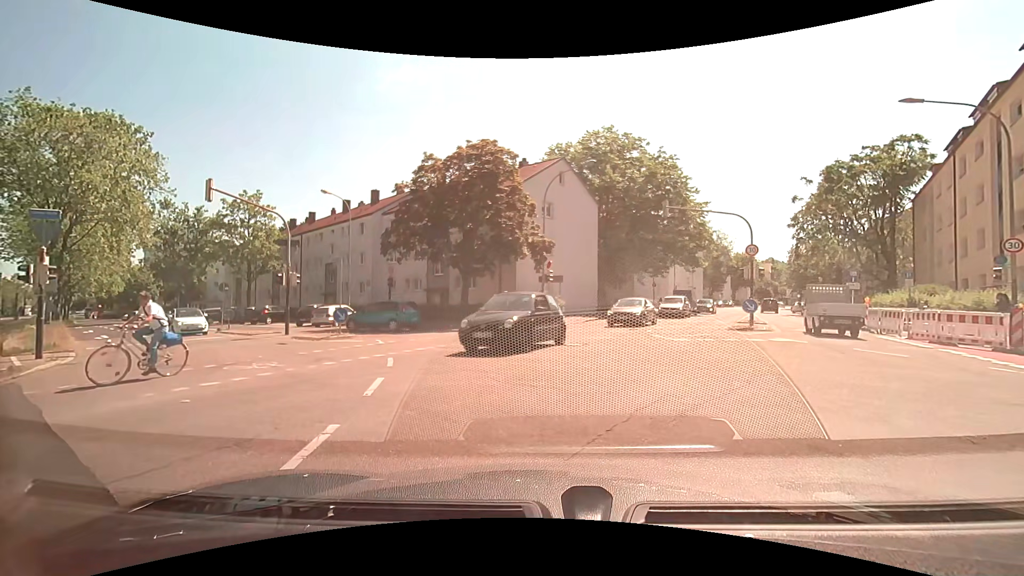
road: tertiary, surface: asphalt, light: Day
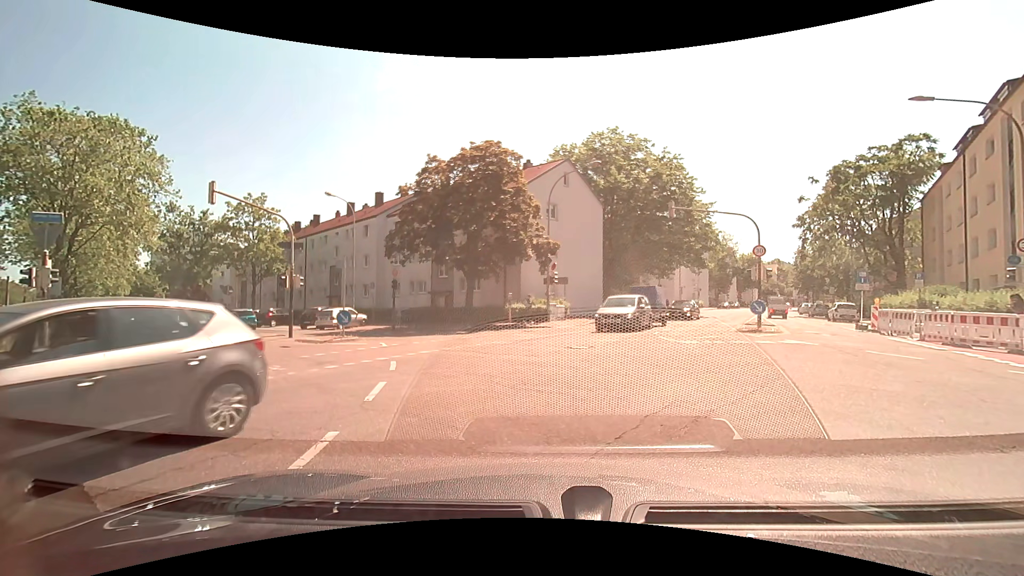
(0.0, +0.3) m; 0°
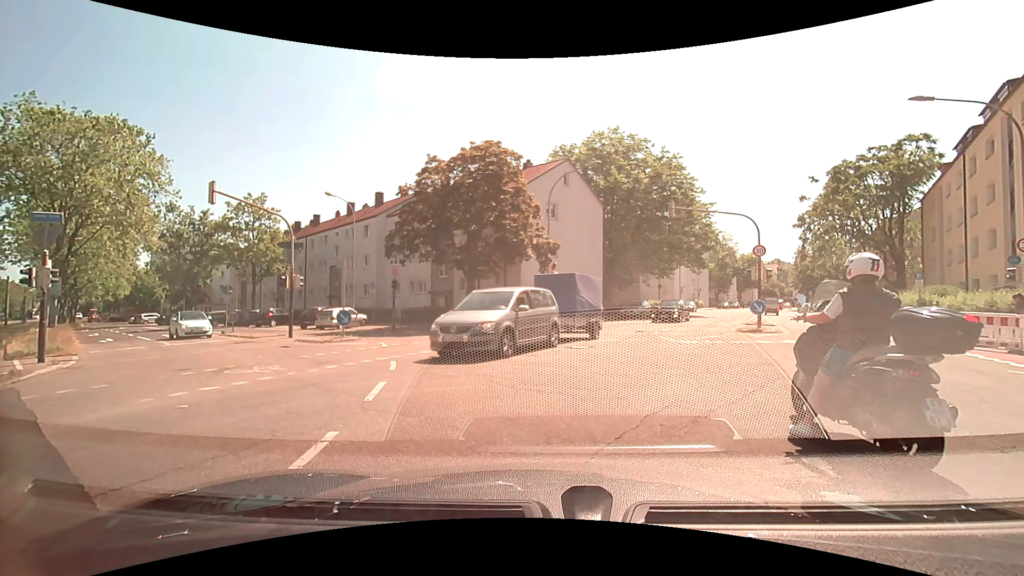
(0.0, 0.0) m; 0°
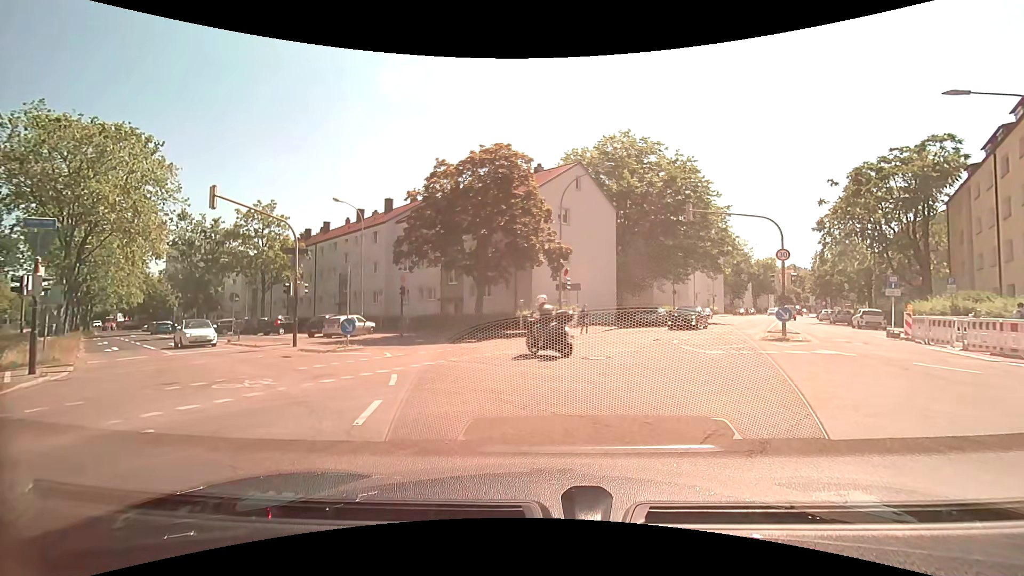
(0.0, +1.0) m; 0°
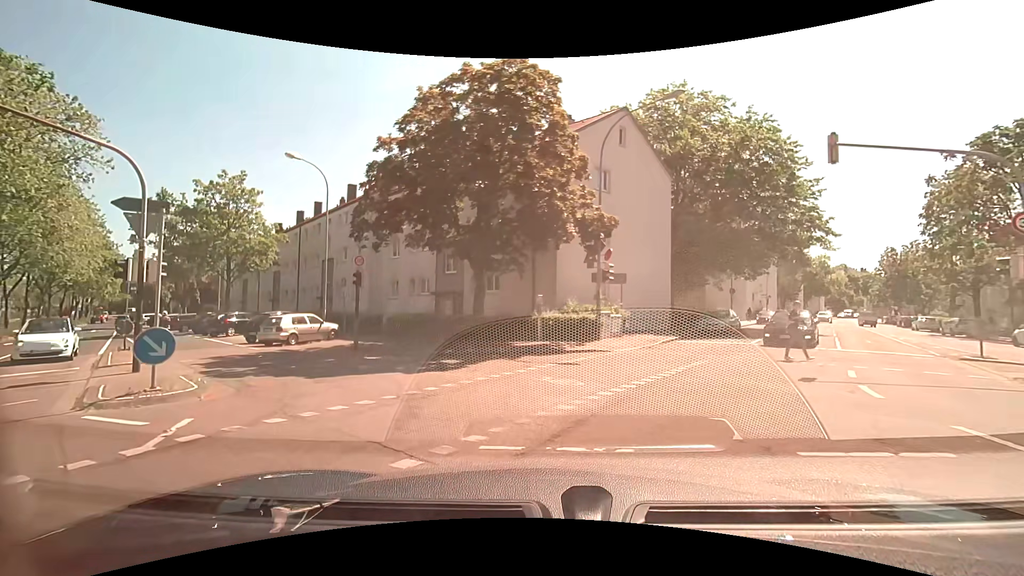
(0.0, +10.2) m; -1°
